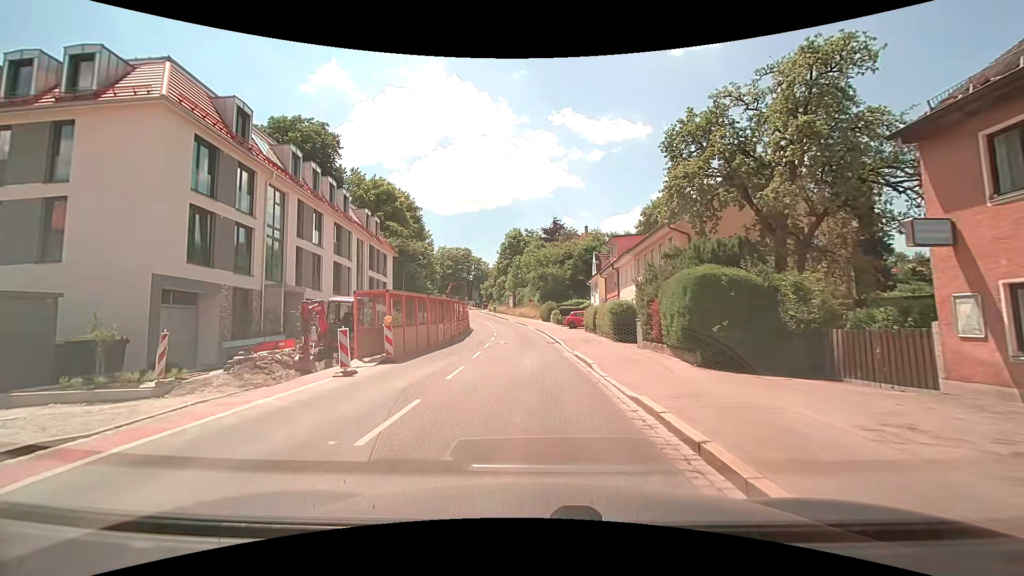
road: secondary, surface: asphalt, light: Day
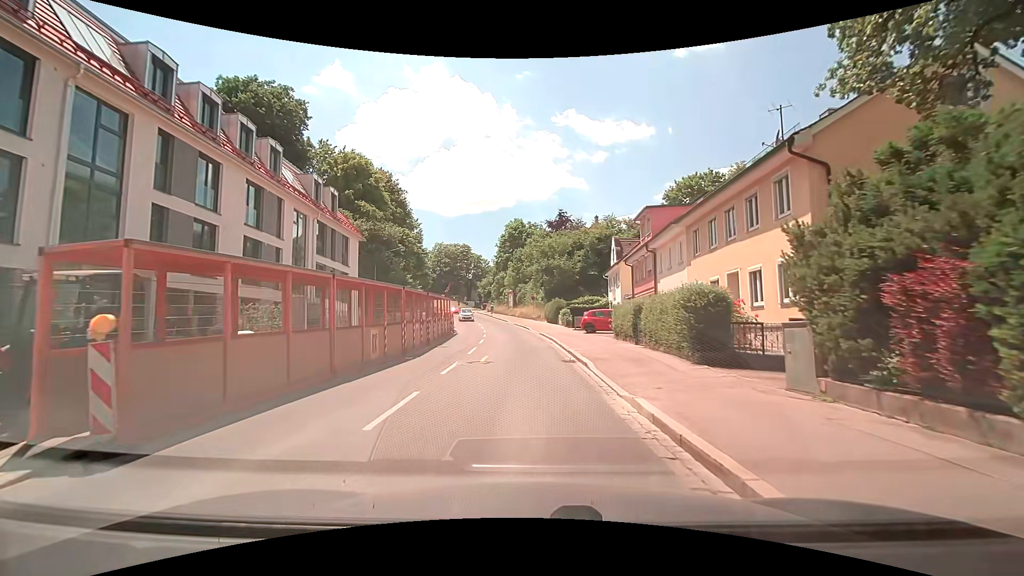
(-0.2, +11.6) m; -1°
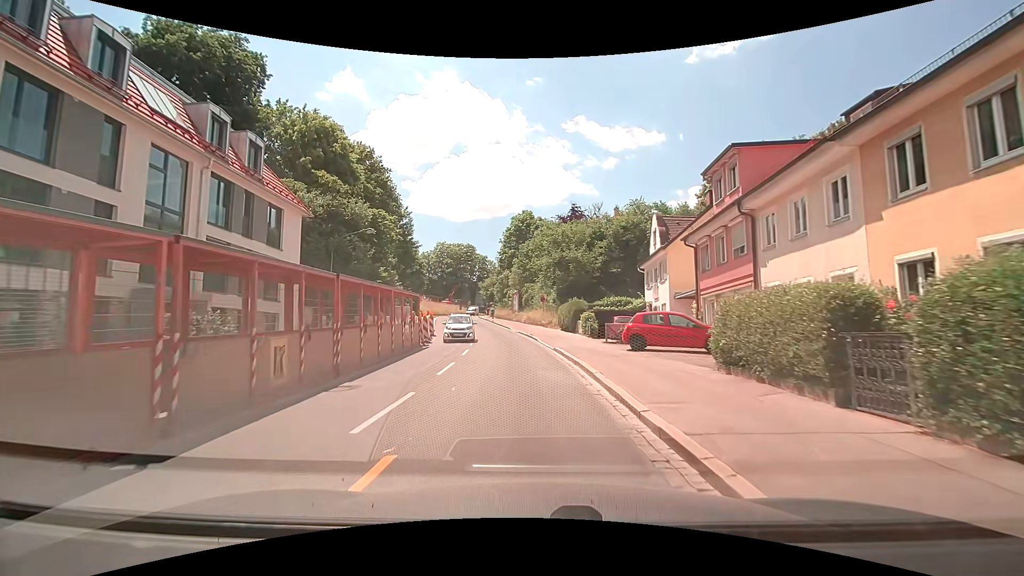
(-0.1, +12.2) m; -1°
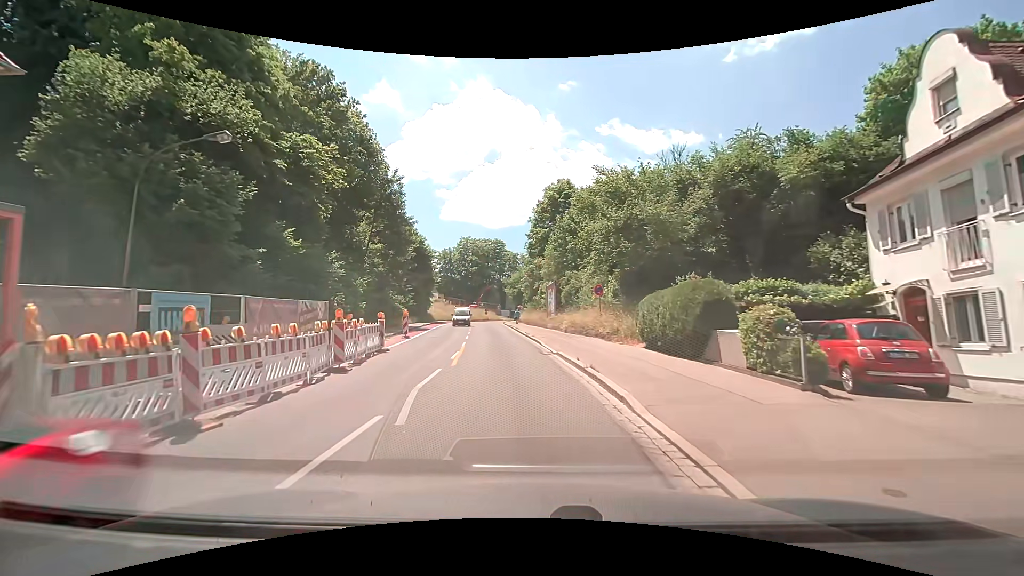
(-0.6, +20.3) m; -5°
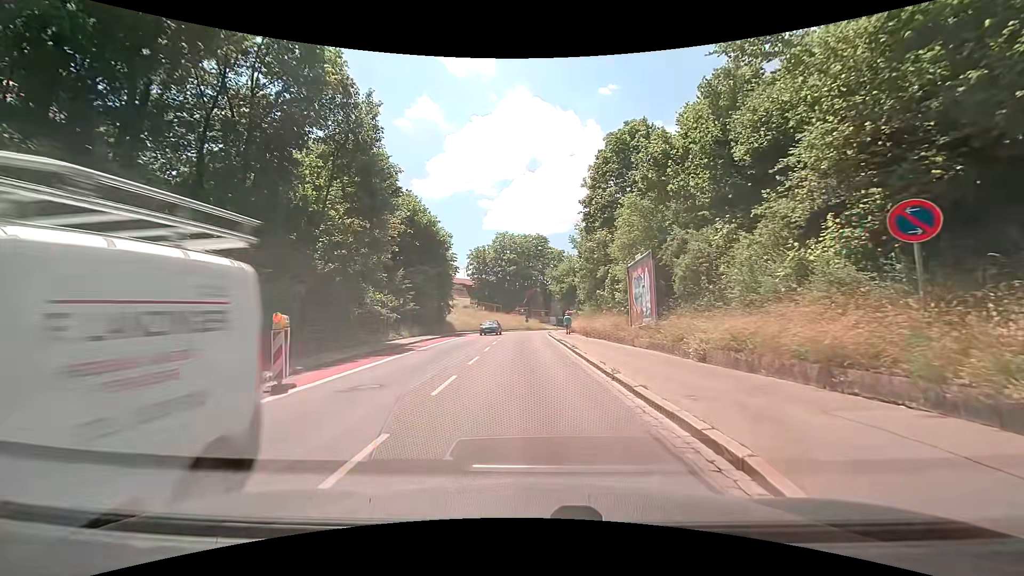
(-0.9, +19.3) m; -6°
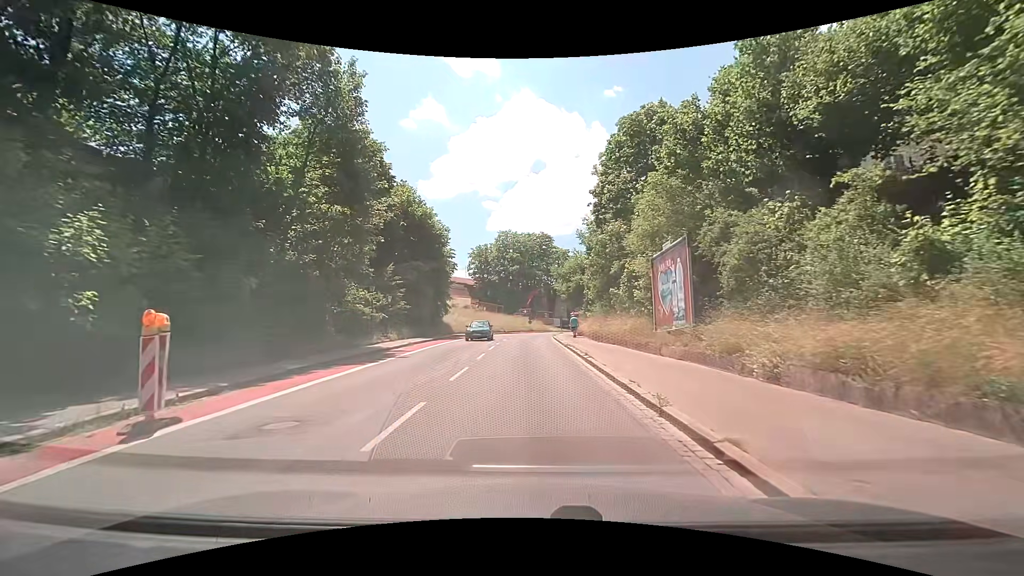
(0.0, +3.8) m; +1°
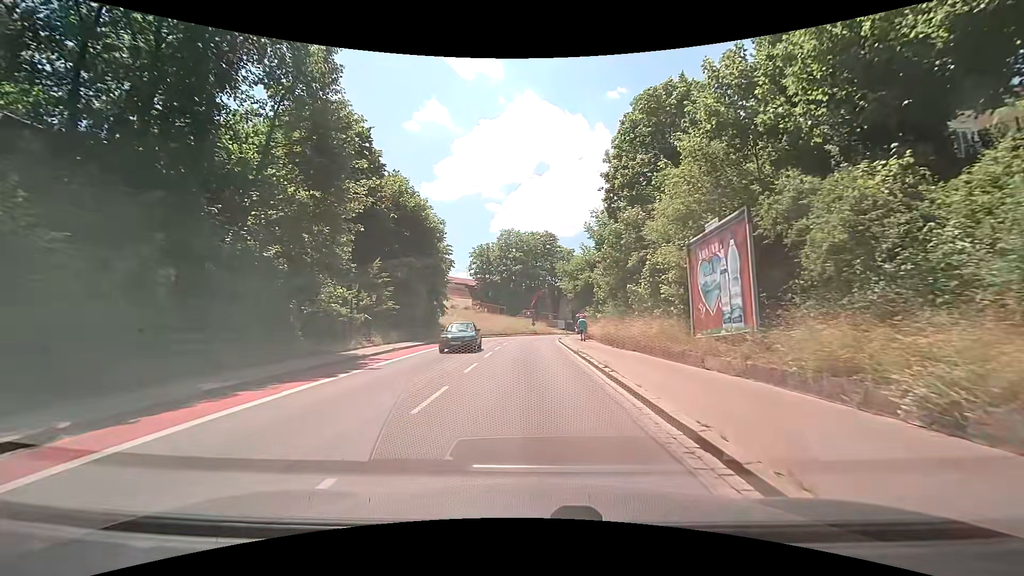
(0.0, +3.9) m; 0°
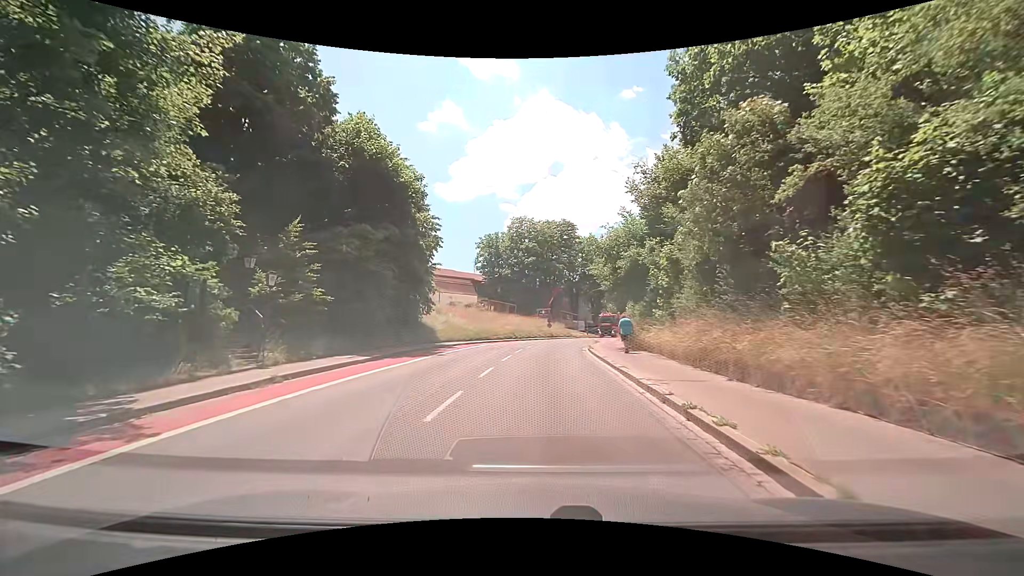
(-0.3, +12.6) m; -1°
(0, +10) (0, +20) (+1, +30) (+2, +40) (+5, +49) (+9, +59) (+13, +68) (+17, +77) (+21, +86) (+26, +95) m
